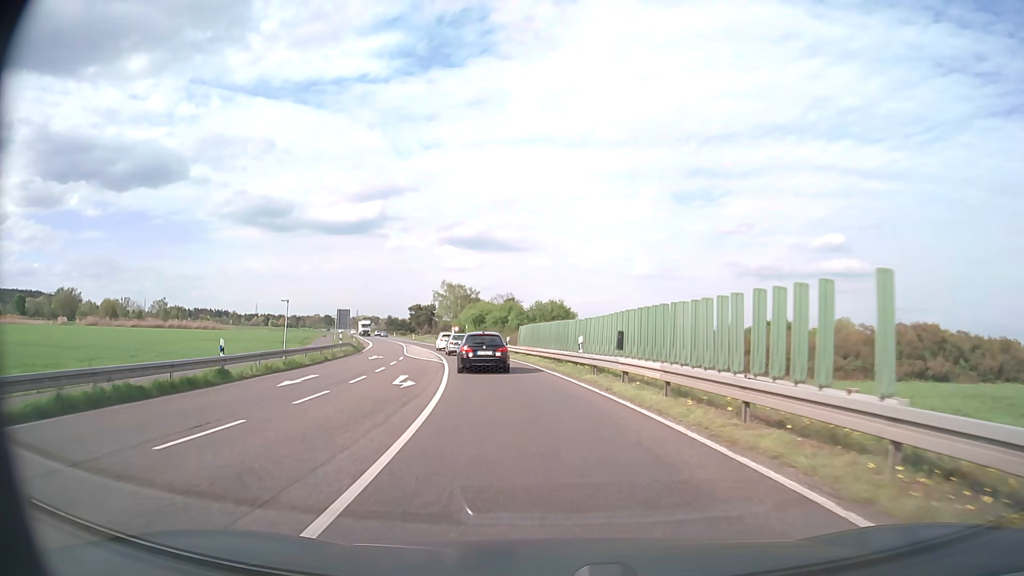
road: primary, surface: asphalt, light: Day
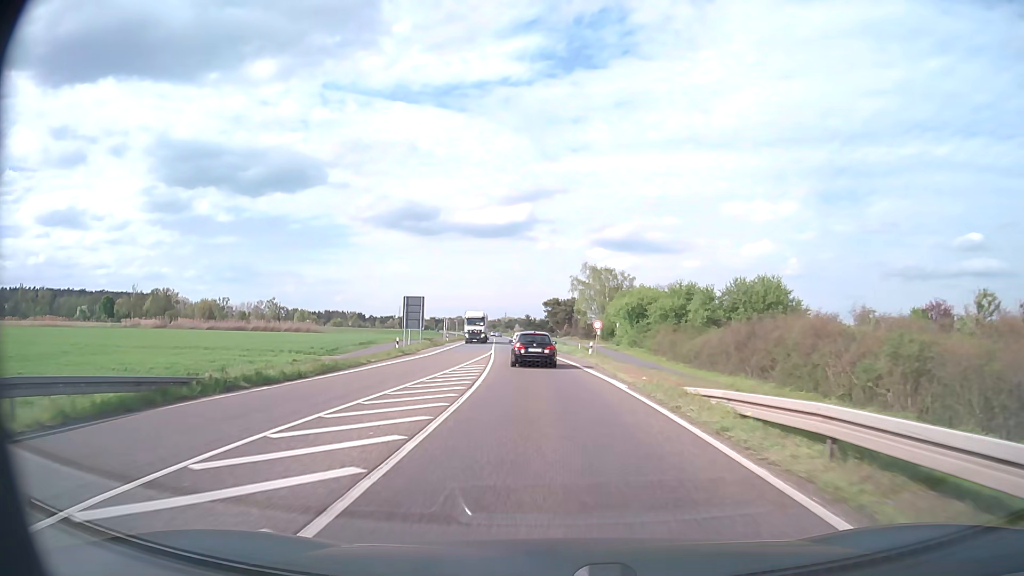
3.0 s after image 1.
(-5.0, +42.5) m; -12°
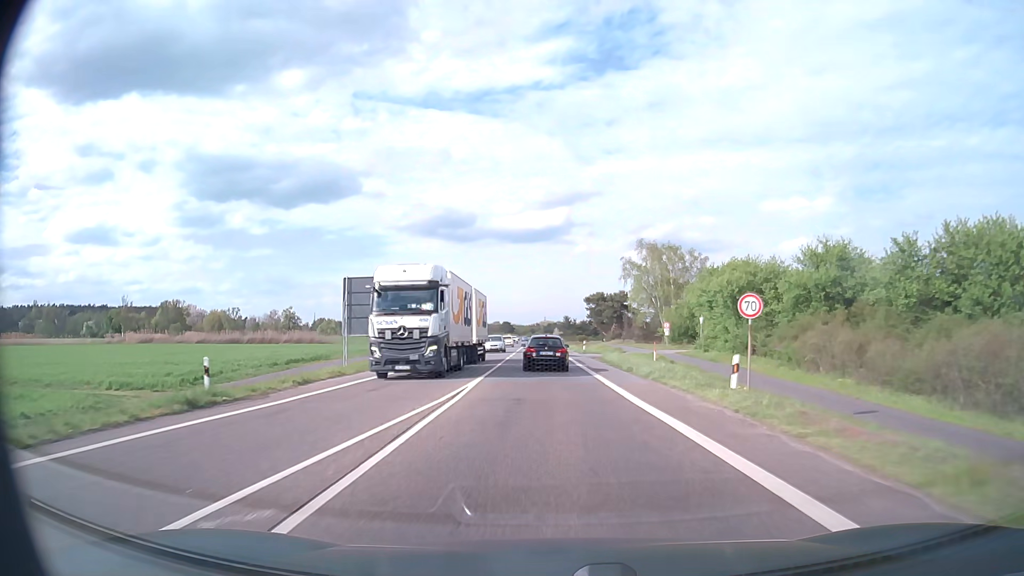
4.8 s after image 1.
(-1.1, +29.7) m; -4°
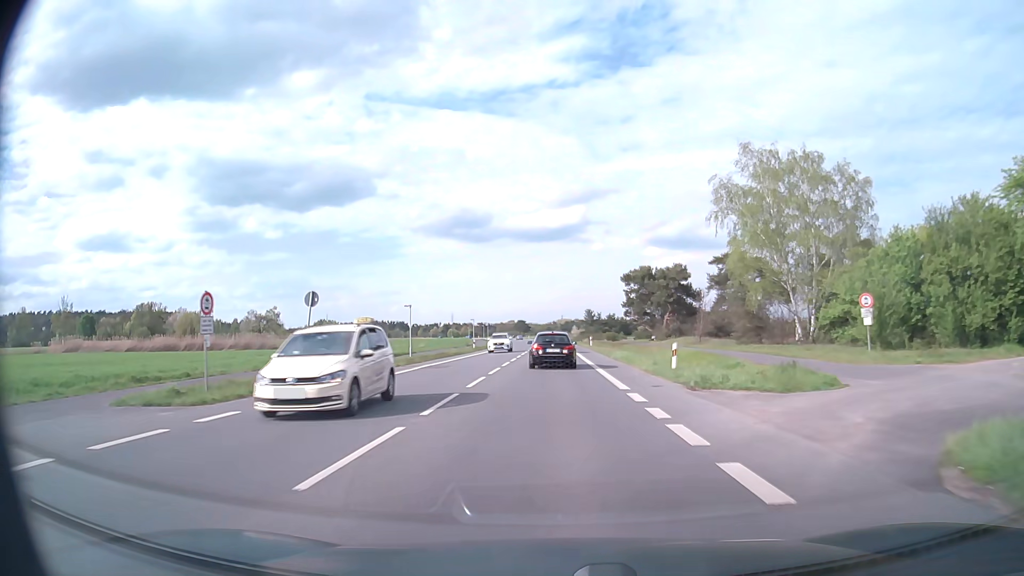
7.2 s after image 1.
(-0.8, +41.9) m; -2°
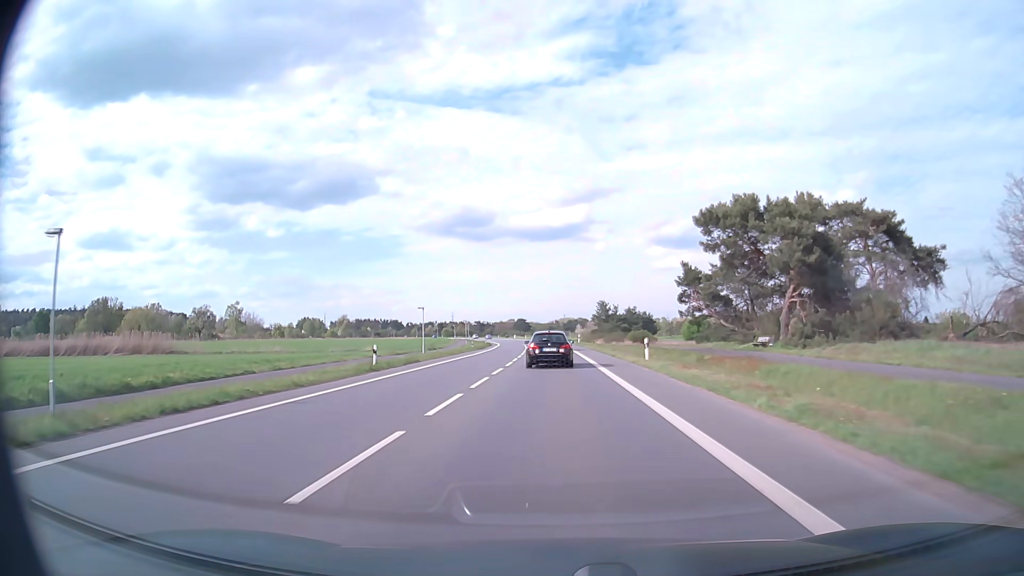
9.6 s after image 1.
(-0.1, +42.5) m; 0°
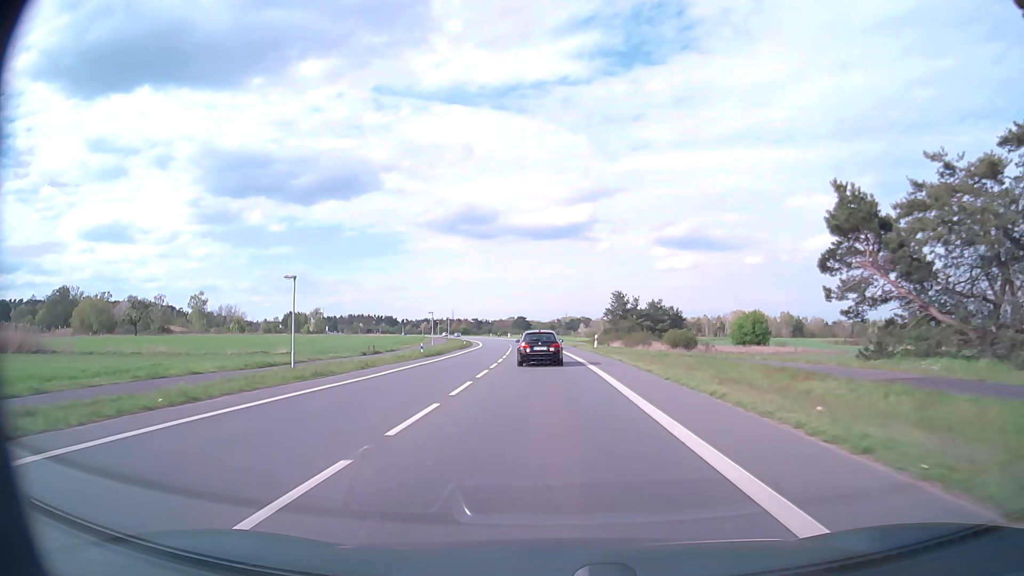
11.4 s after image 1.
(0.0, +32.3) m; 0°
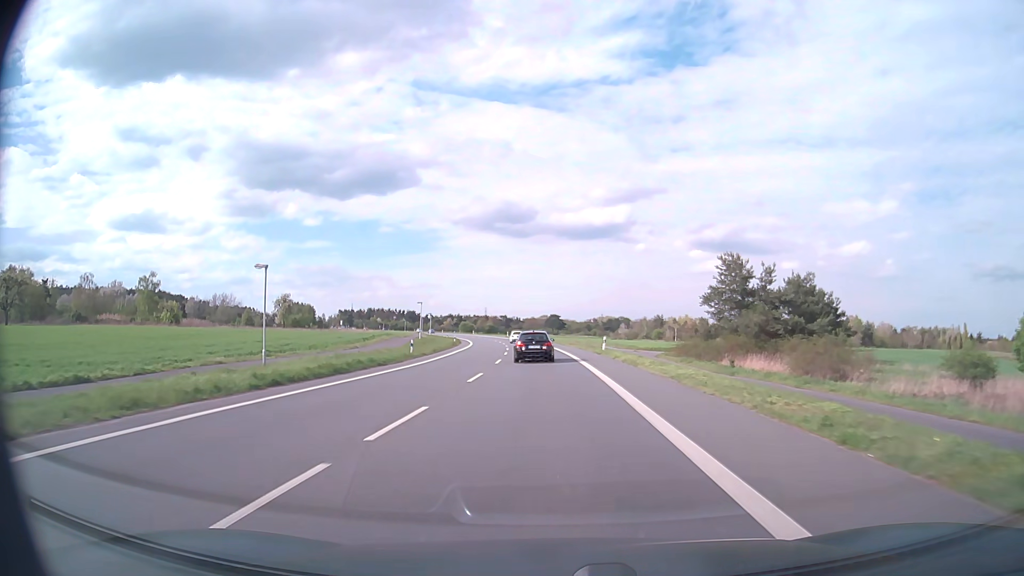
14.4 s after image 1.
(-1.2, +54.5) m; -3°
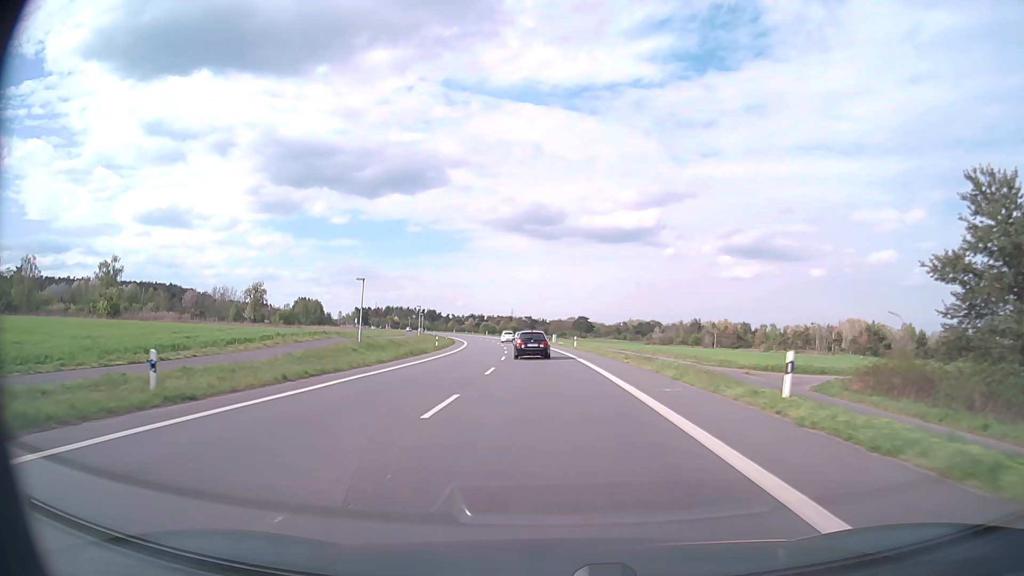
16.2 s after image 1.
(-0.6, +33.1) m; -2°
(0, +10) (0, +20) (-1, +30) (-1, +40) (-2, +50) (-3, +60) (-3, +70) (-4, +80) (-6, +90) (-7, +100) m
